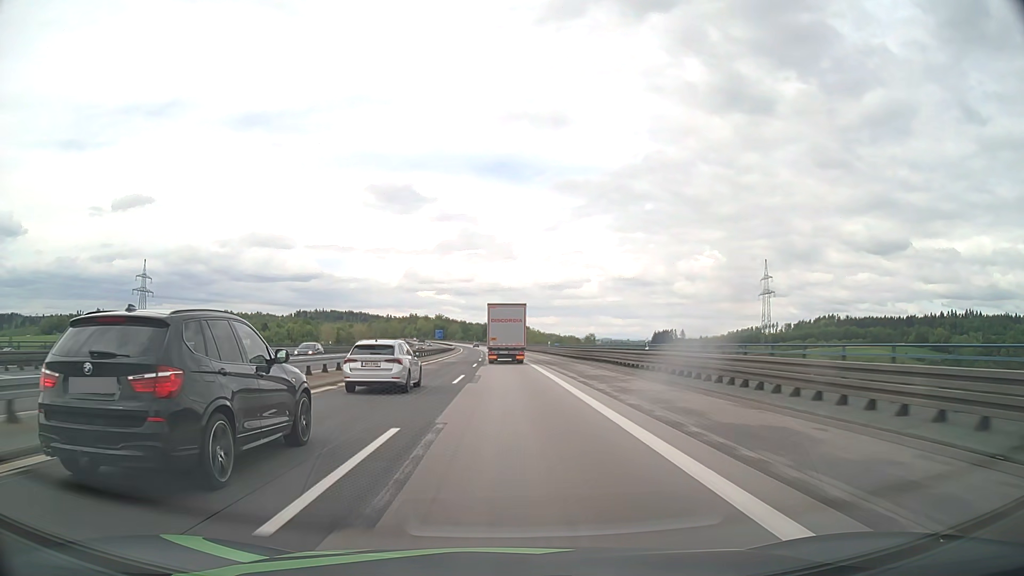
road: motorway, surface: asphalt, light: Day
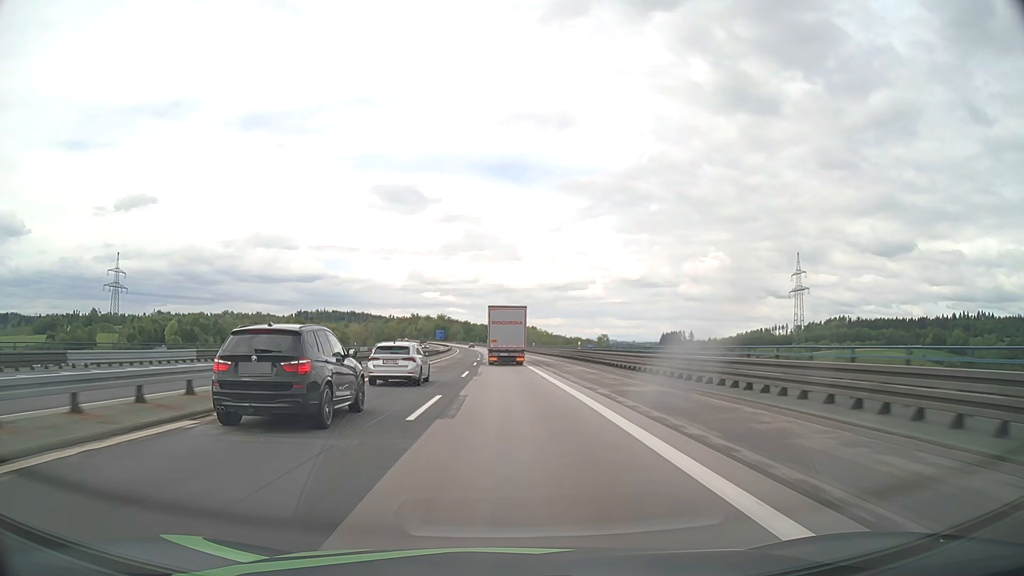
(-0.1, +29.2) m; 0°
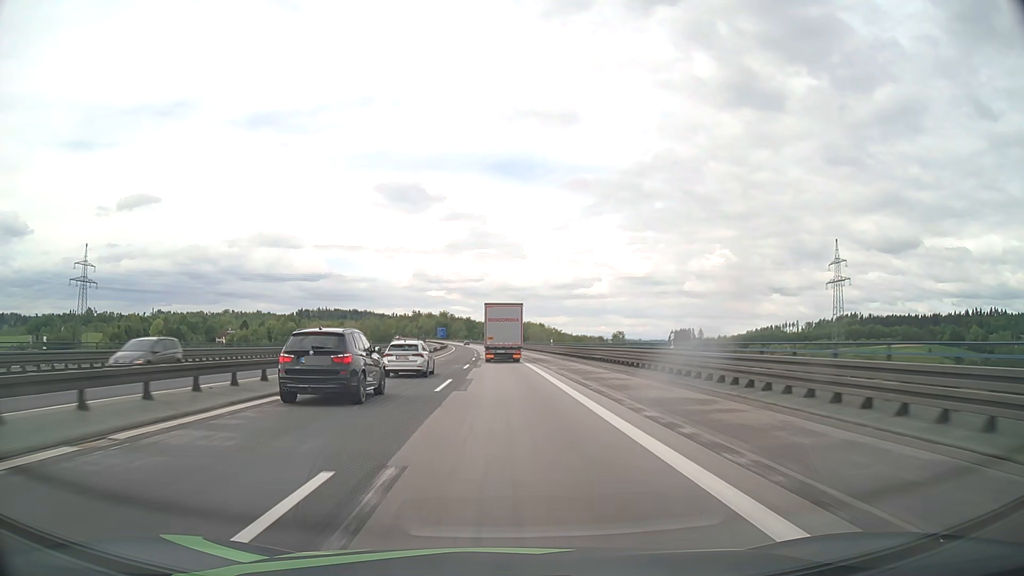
(-0.1, +29.4) m; 0°
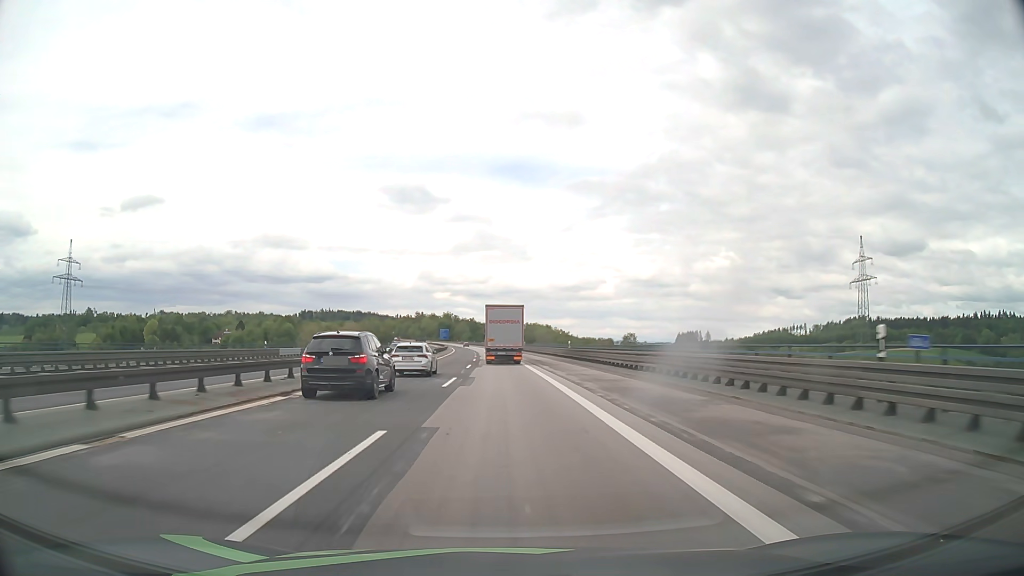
(-0.1, +14.8) m; -1°
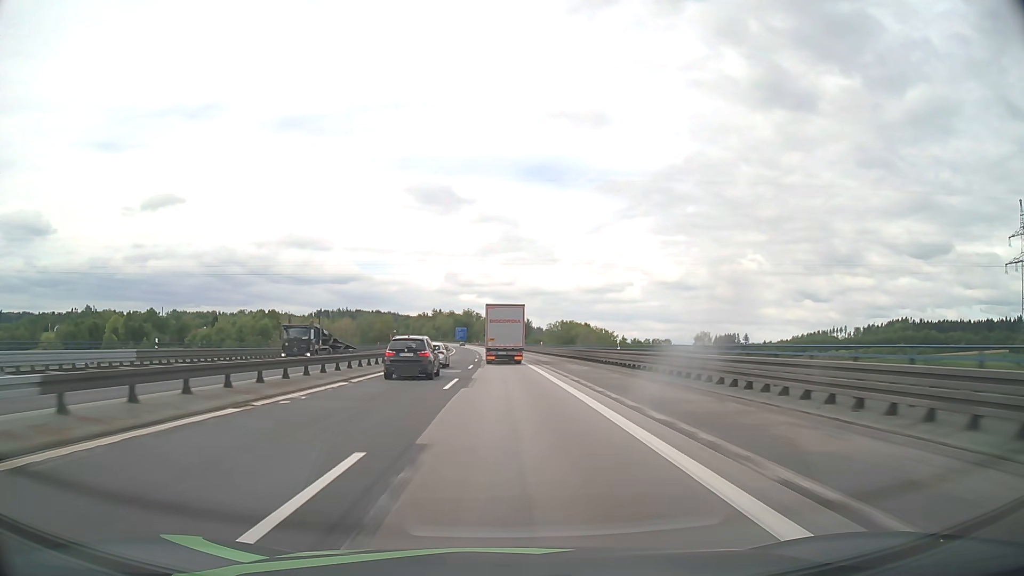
(-1.4, +74.2) m; -2°
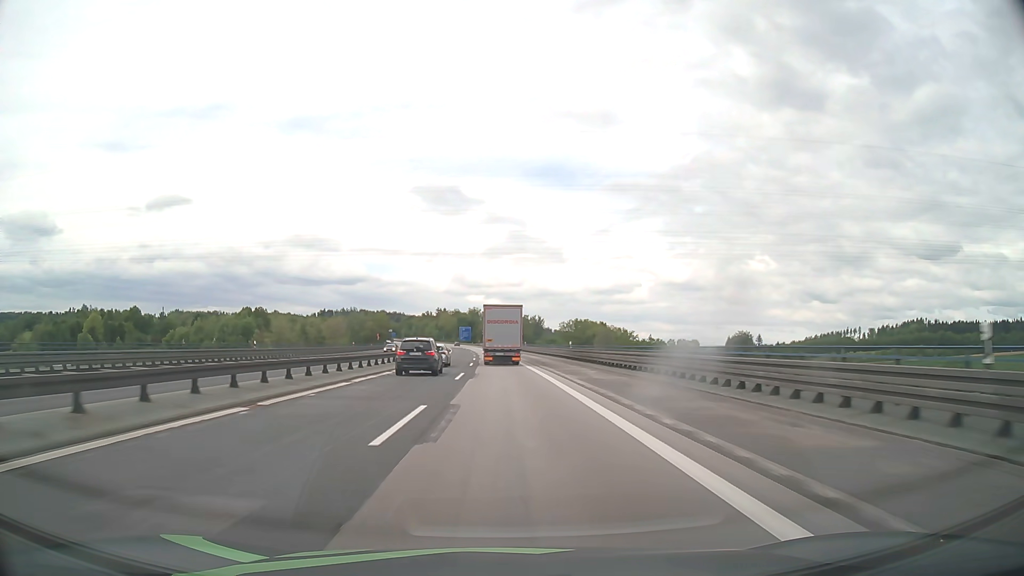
(-0.2, +29.7) m; -1°
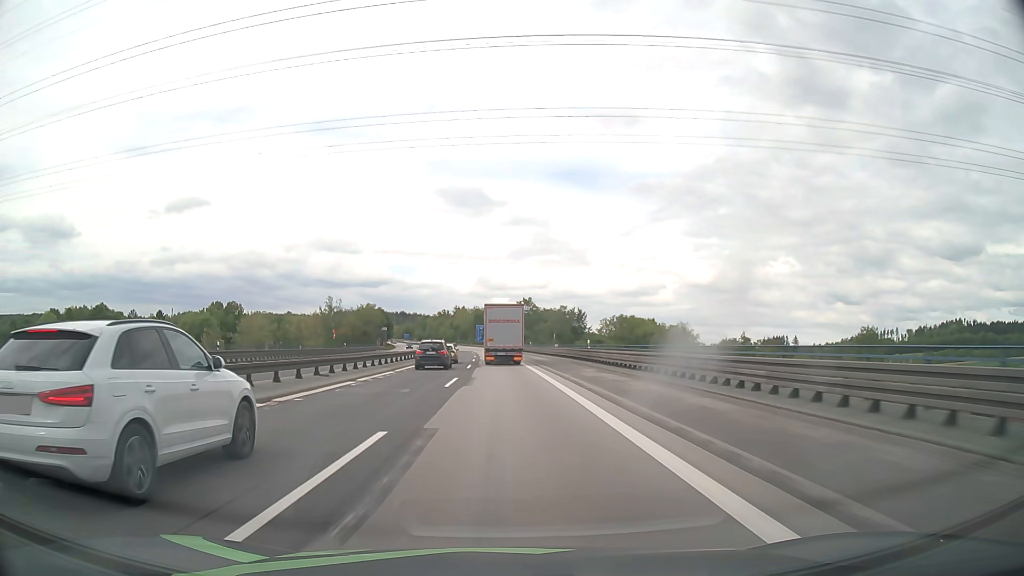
(-0.9, +59.3) m; -2°
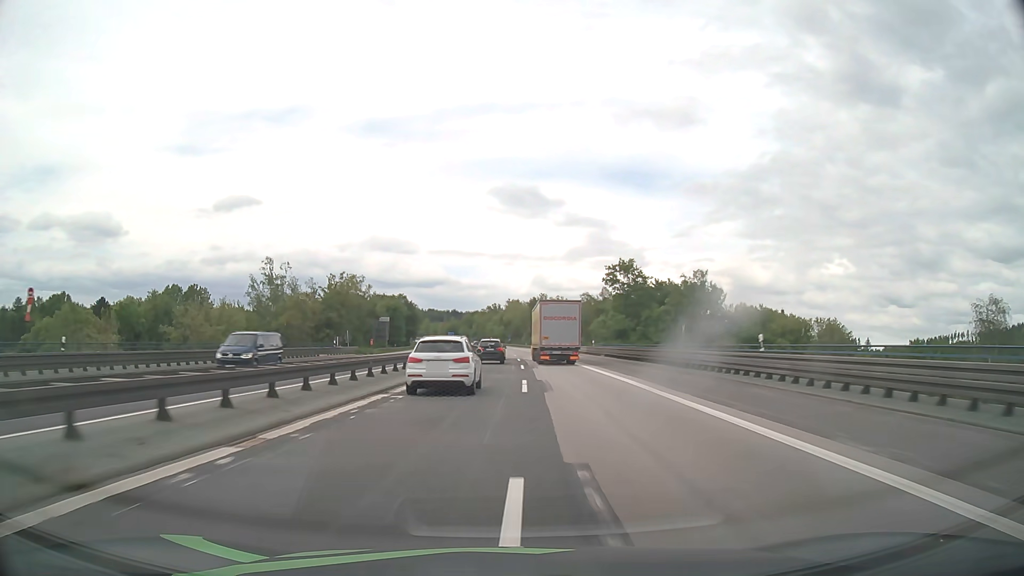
(-3.2, +76.1) m; -5°
(0, +10) (0, +20) (0, +30) (0, +40) (0, +50) (0, +60) (-1, +70) (-1, +80) (-1, +90) (-1, +100) m
